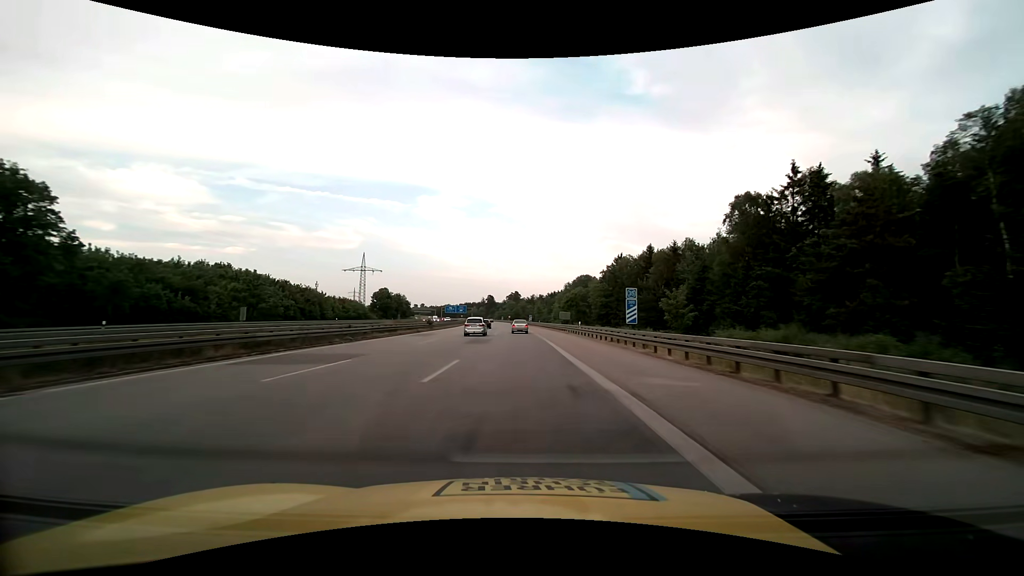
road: motorway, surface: asphalt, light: Day
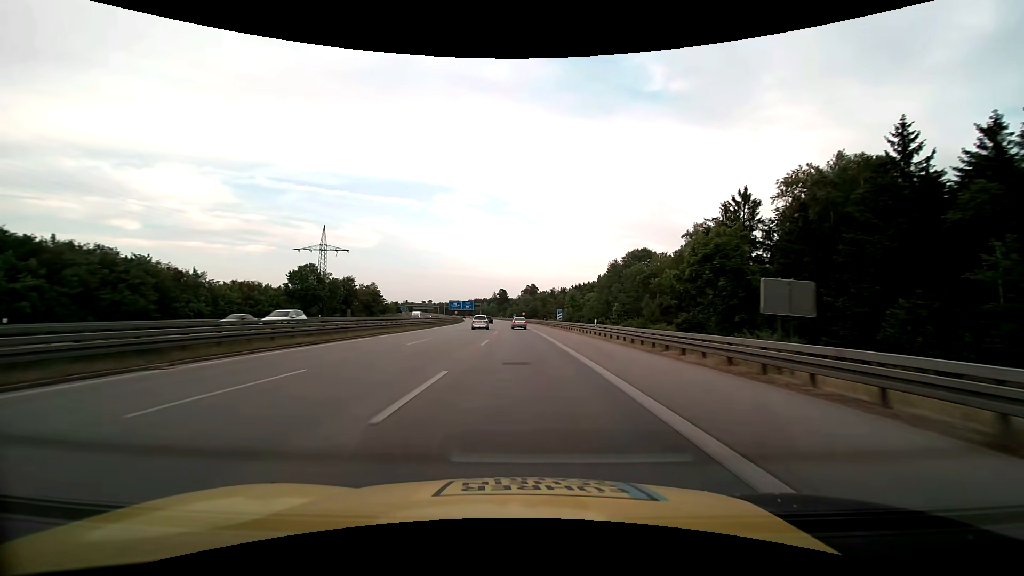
(-1.0, +58.8) m; -2°
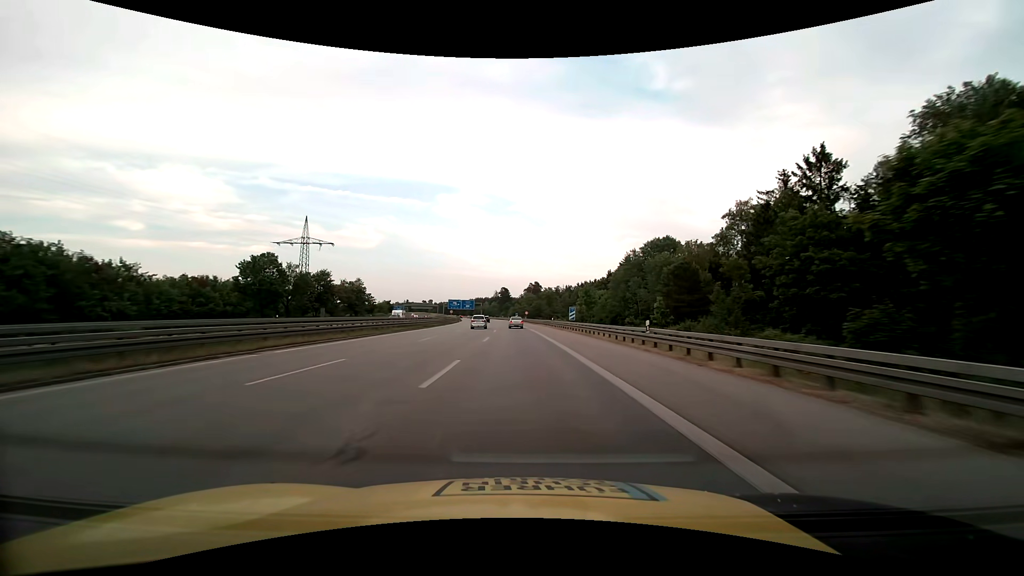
(0.0, +14.7) m; 0°
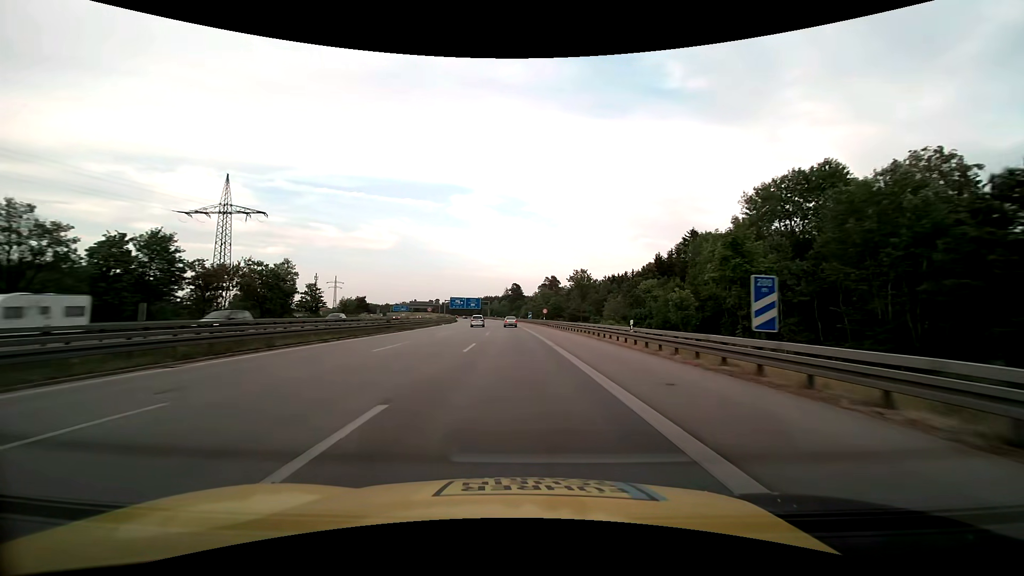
(-0.5, +43.8) m; -2°
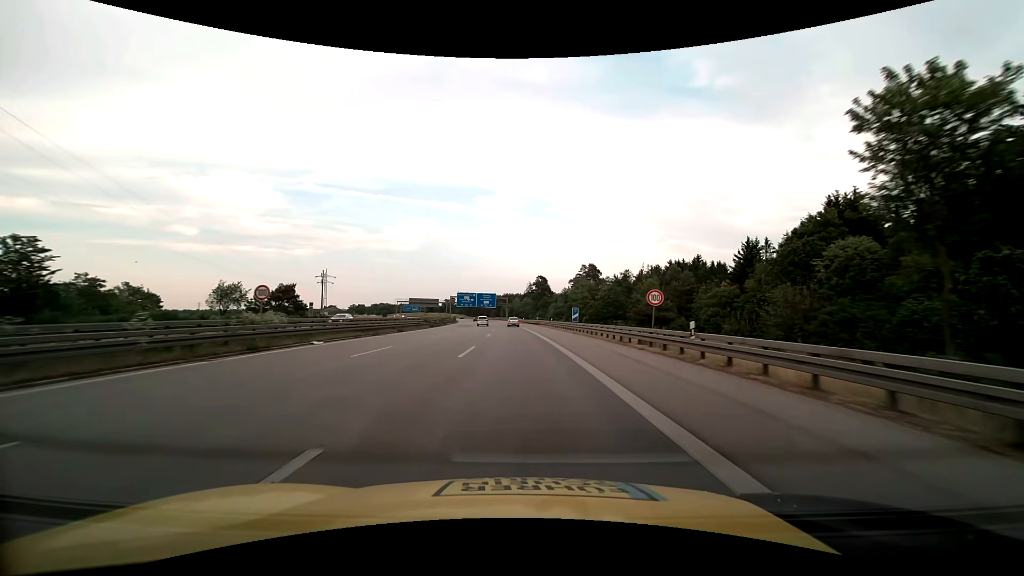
(-1.4, +57.9) m; -3°
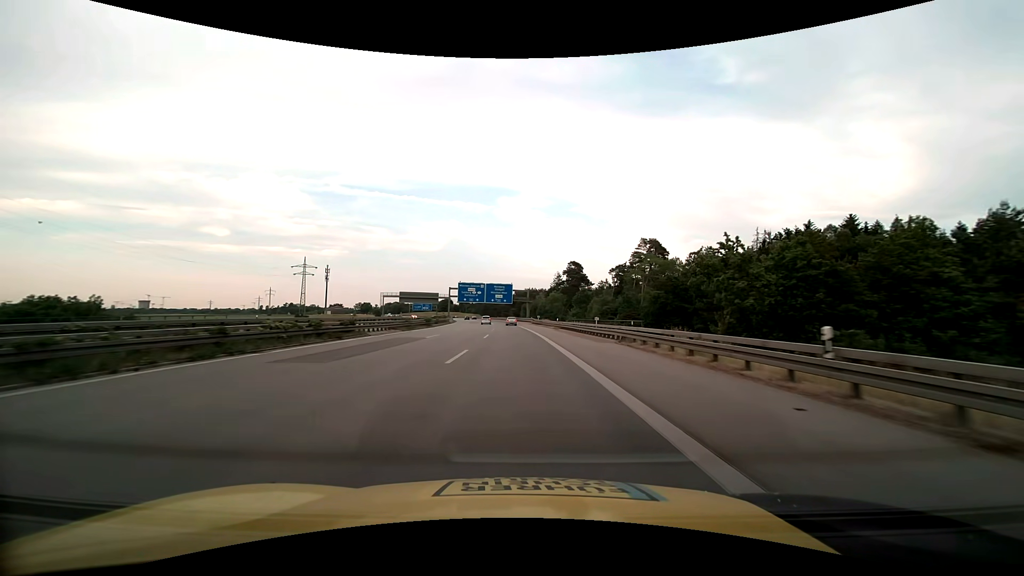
(-1.3, +57.2) m; -3°
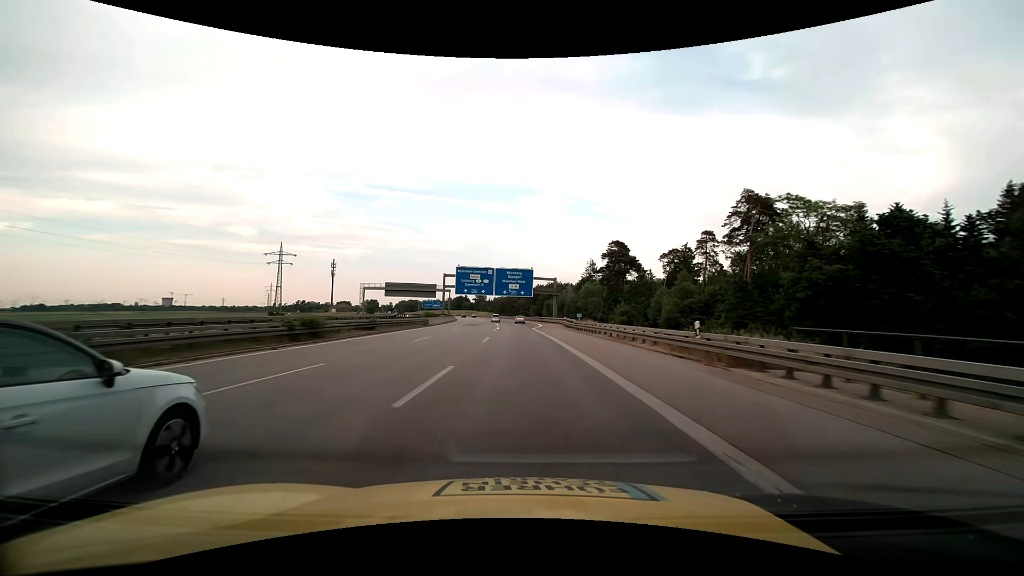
(-0.9, +42.6) m; -2°
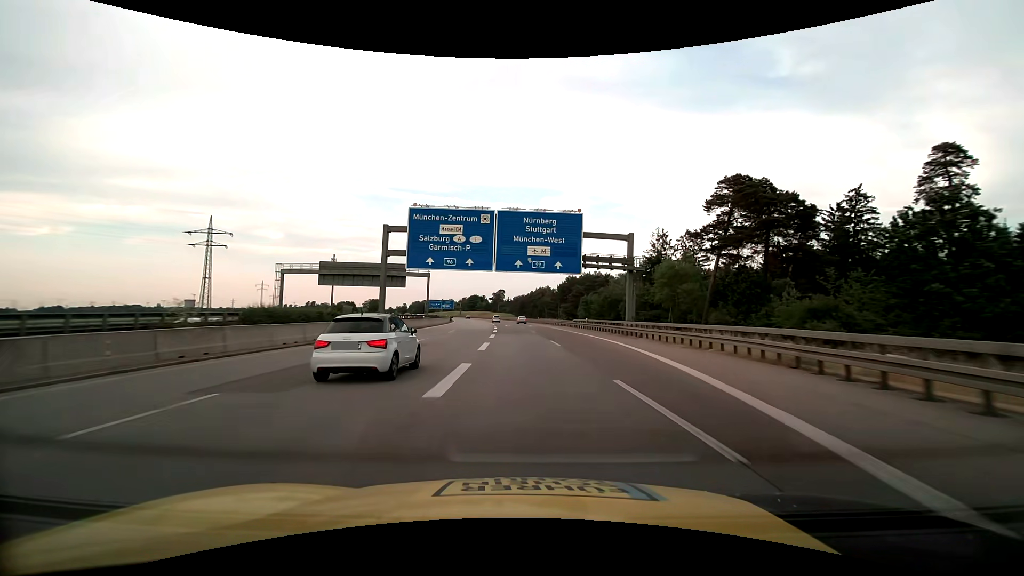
(-1.3, +56.3) m; -3°
(0, +10) (0, +20) (0, +30) (-1, +40) (-1, +50) (-1, +60) (-2, +70) (-3, +80) (-3, +90) (-4, +100) m
